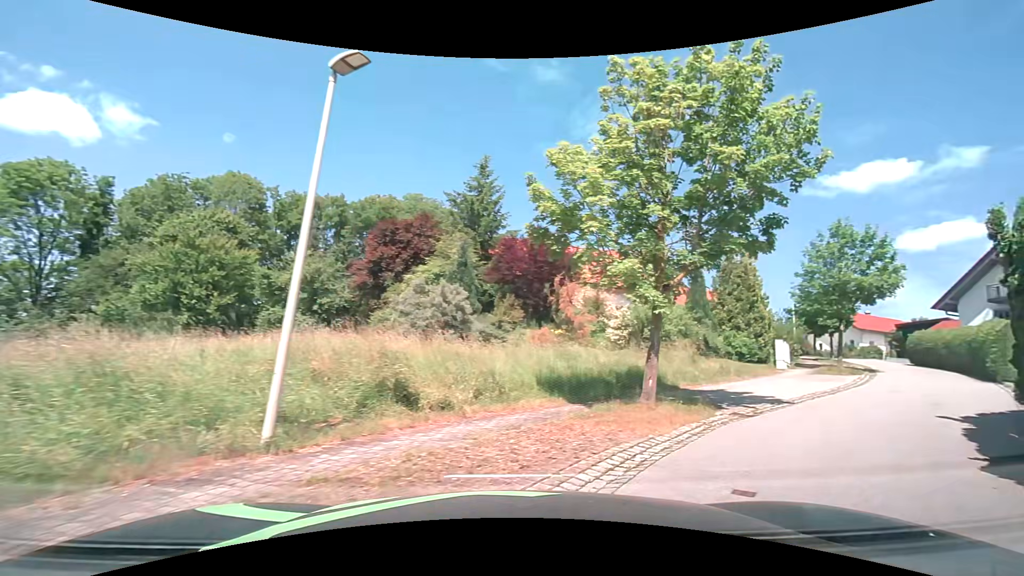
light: Day
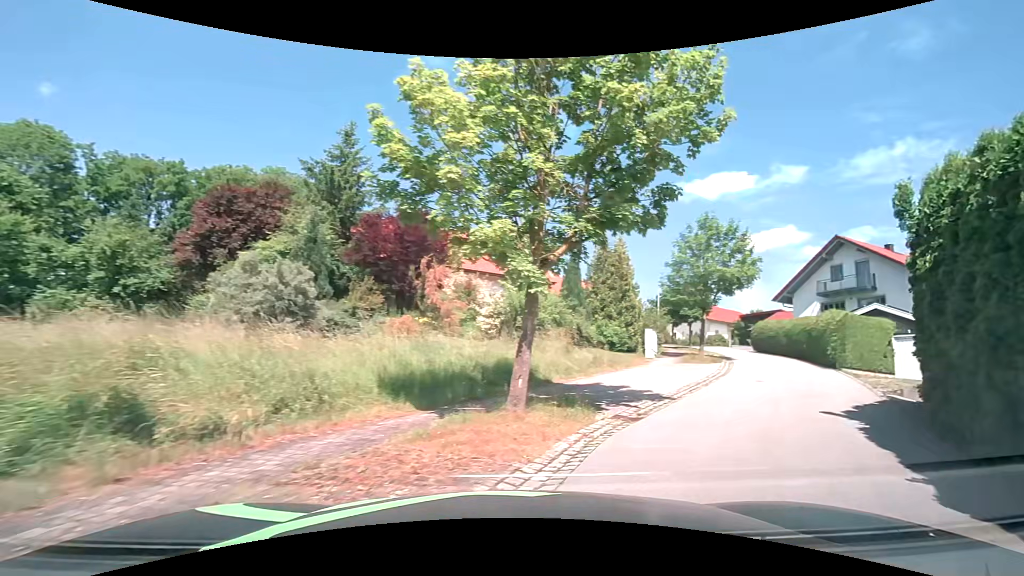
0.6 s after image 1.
(+0.3, +2.6) m; +15°
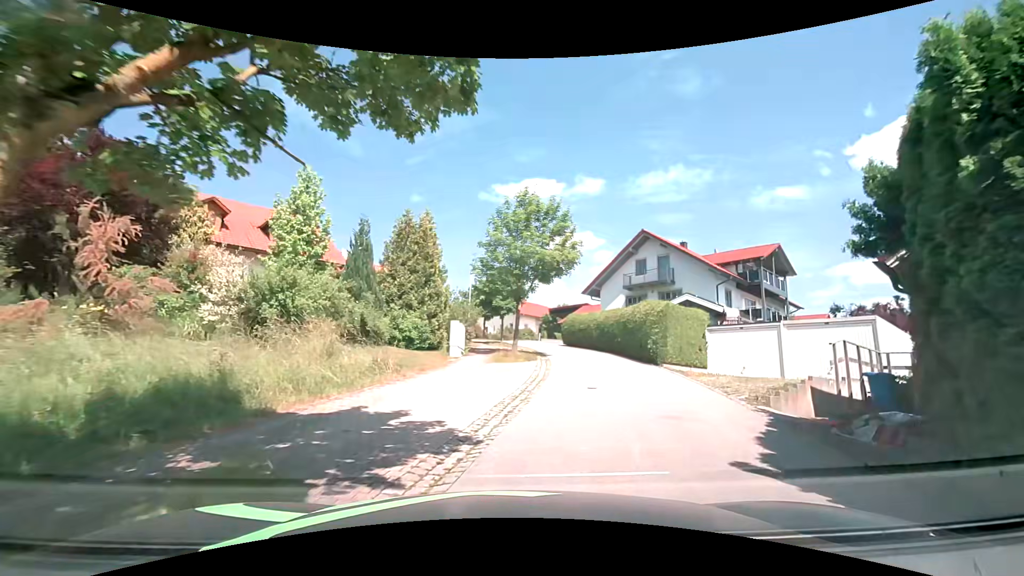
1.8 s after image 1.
(+1.1, +5.6) m; +21°
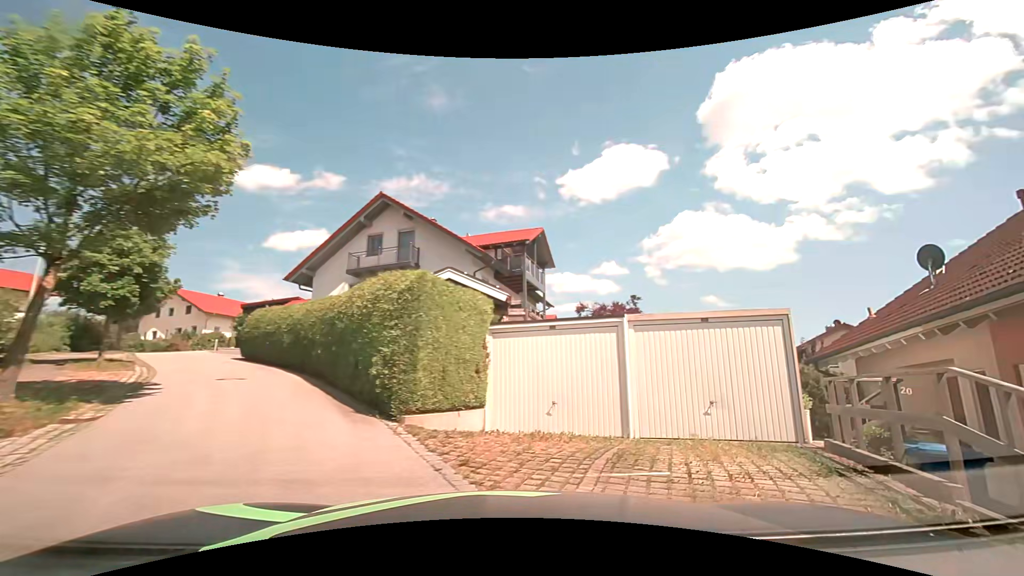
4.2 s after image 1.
(+2.2, +11.5) m; +30°
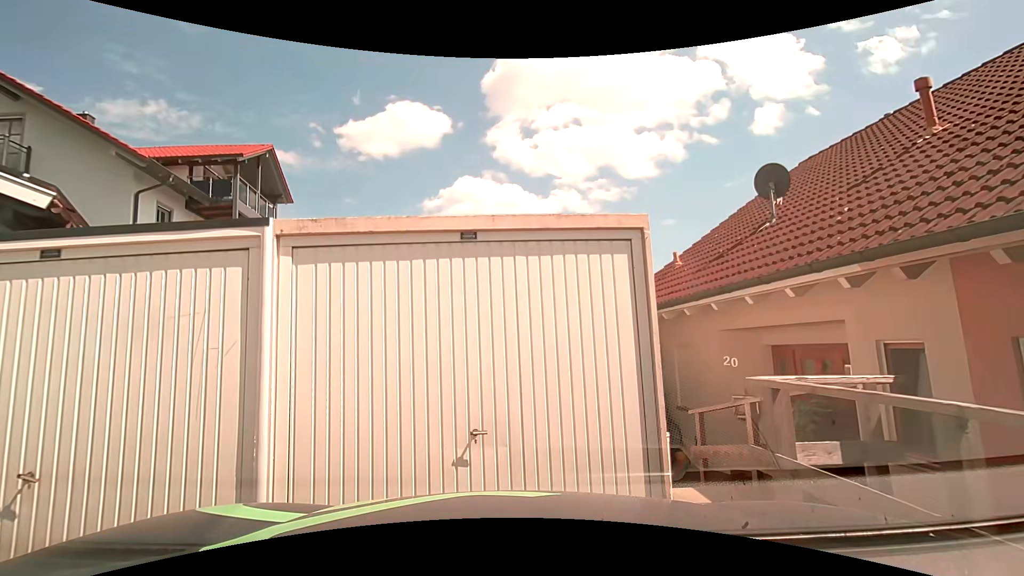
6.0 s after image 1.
(+1.5, +5.8) m; +25°
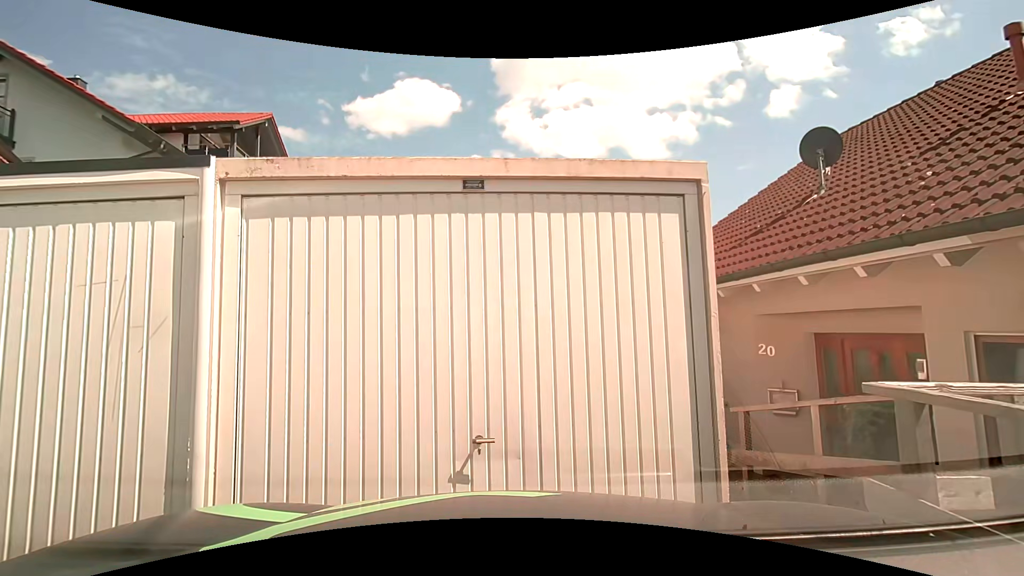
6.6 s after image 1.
(0.0, +0.8) m; -2°
